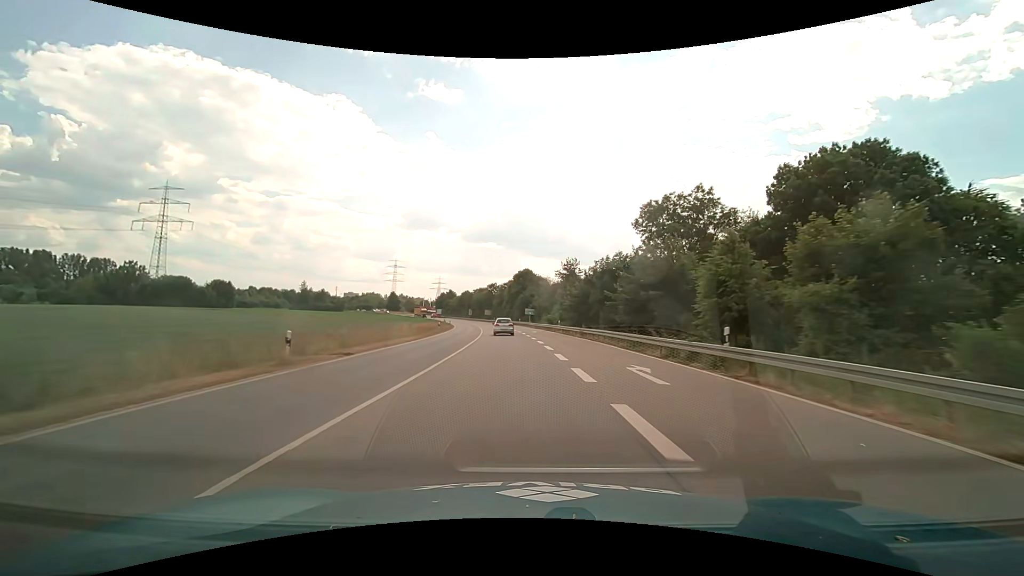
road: primary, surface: asphalt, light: Day
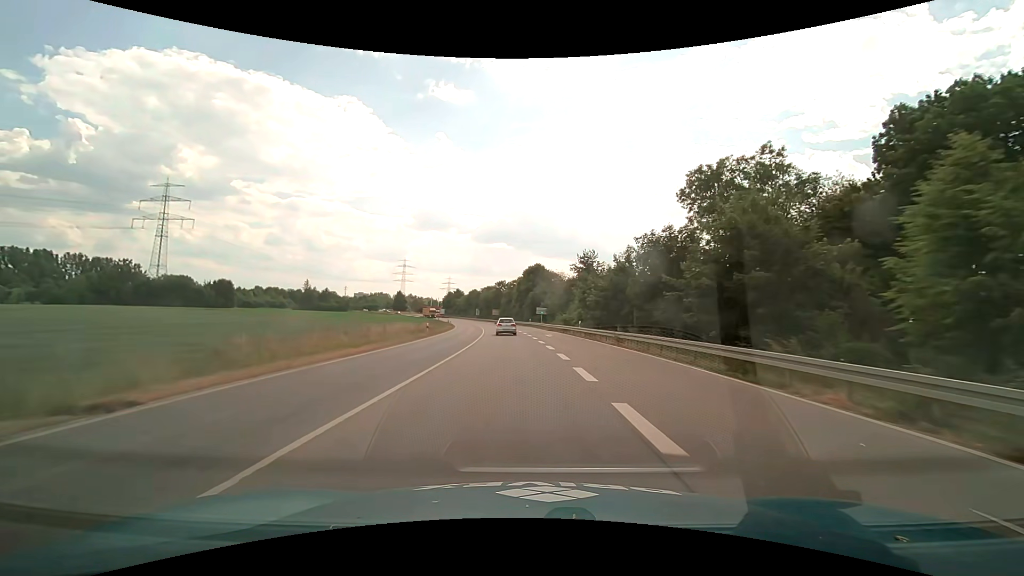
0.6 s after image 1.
(-0.2, +11.7) m; -2°
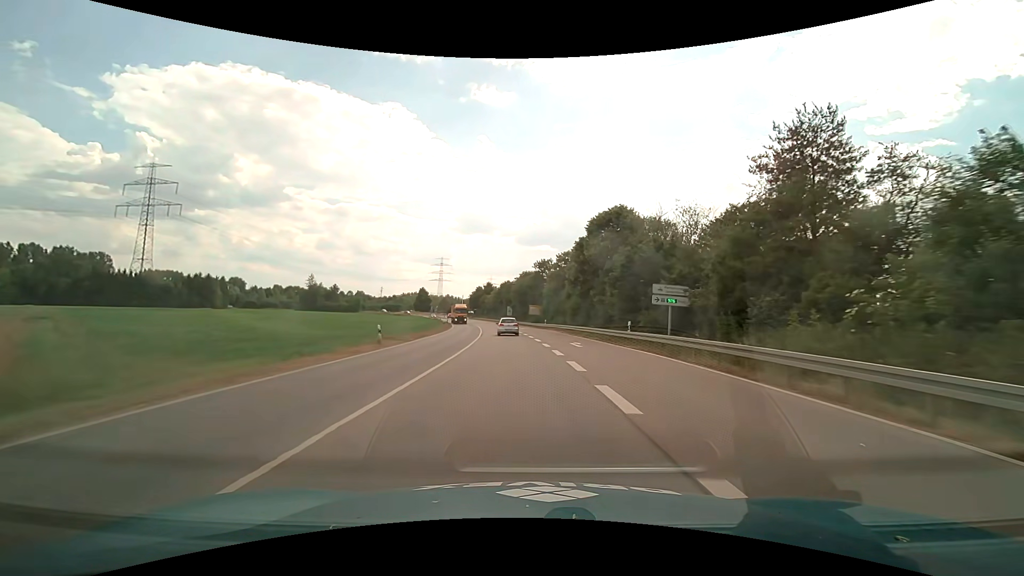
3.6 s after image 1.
(-2.5, +57.4) m; -5°
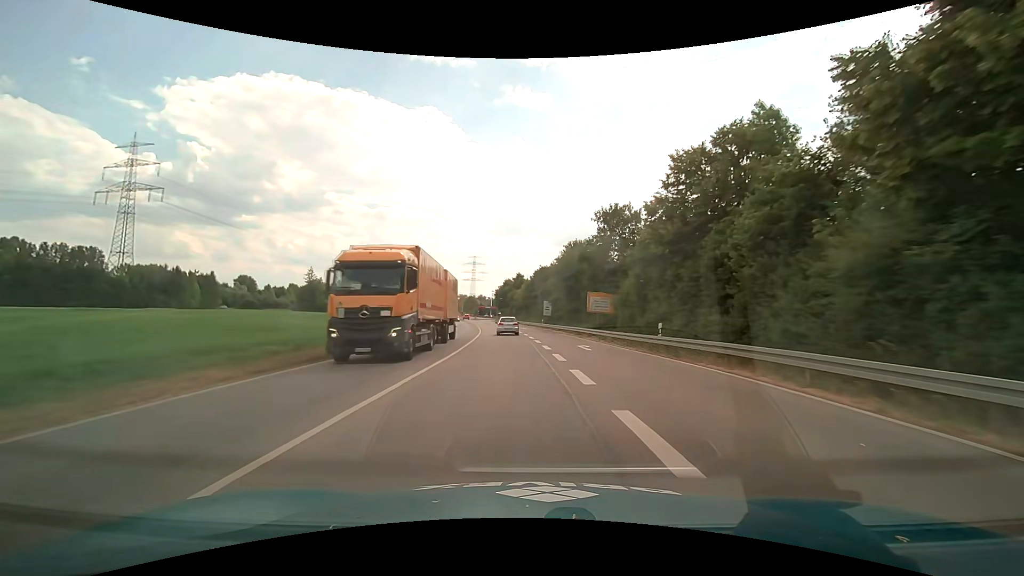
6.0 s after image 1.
(-1.6, +44.6) m; -4°
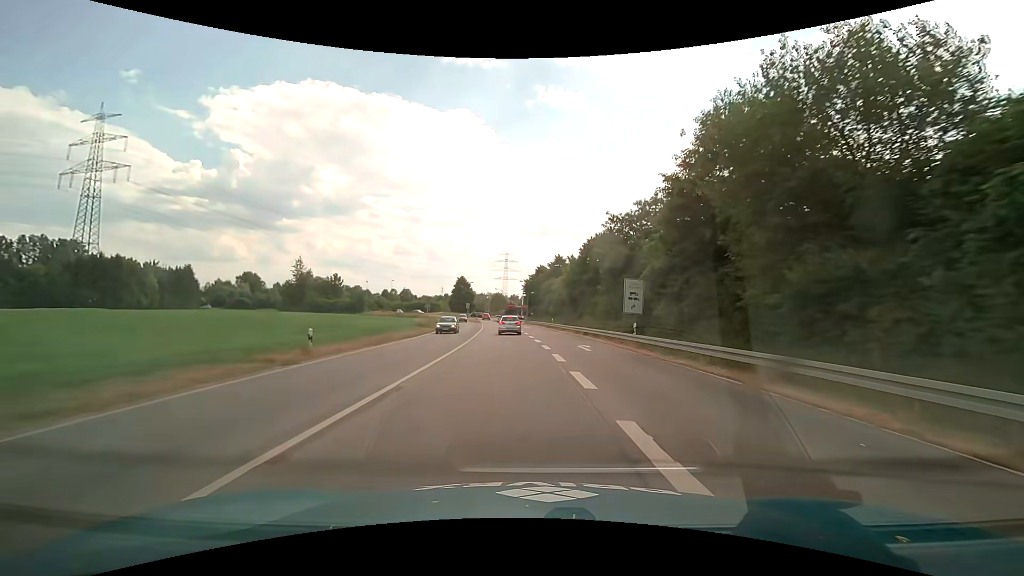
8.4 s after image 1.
(-1.5, +42.3) m; -4°
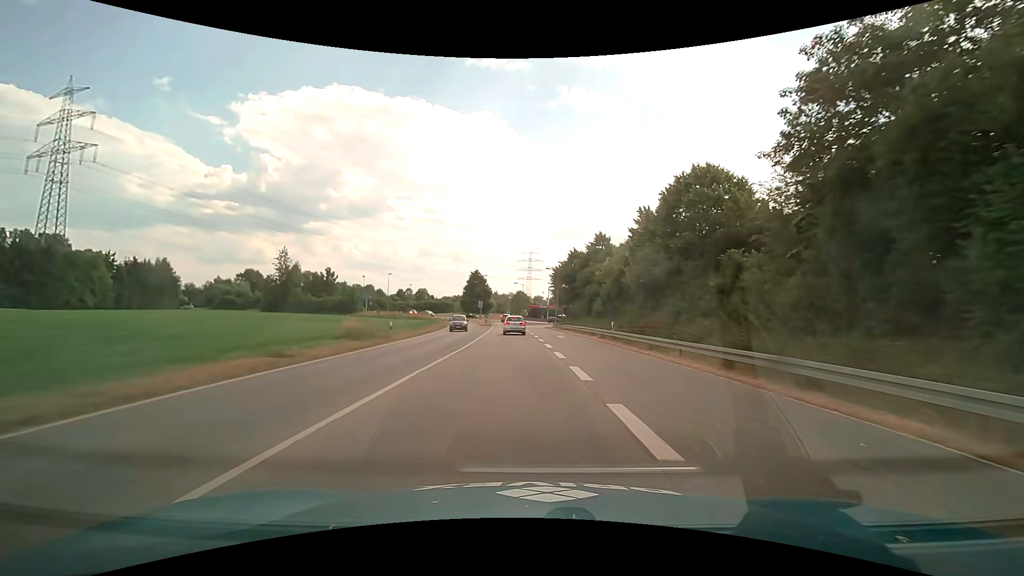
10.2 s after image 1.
(-0.7, +28.4) m; -3°
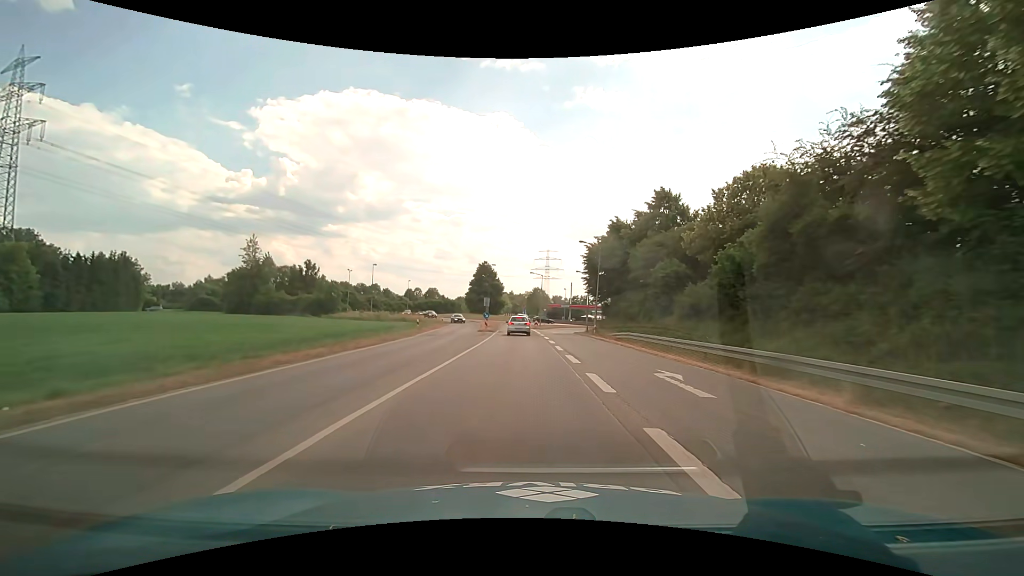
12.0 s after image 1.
(-0.5, +25.4) m; -2°
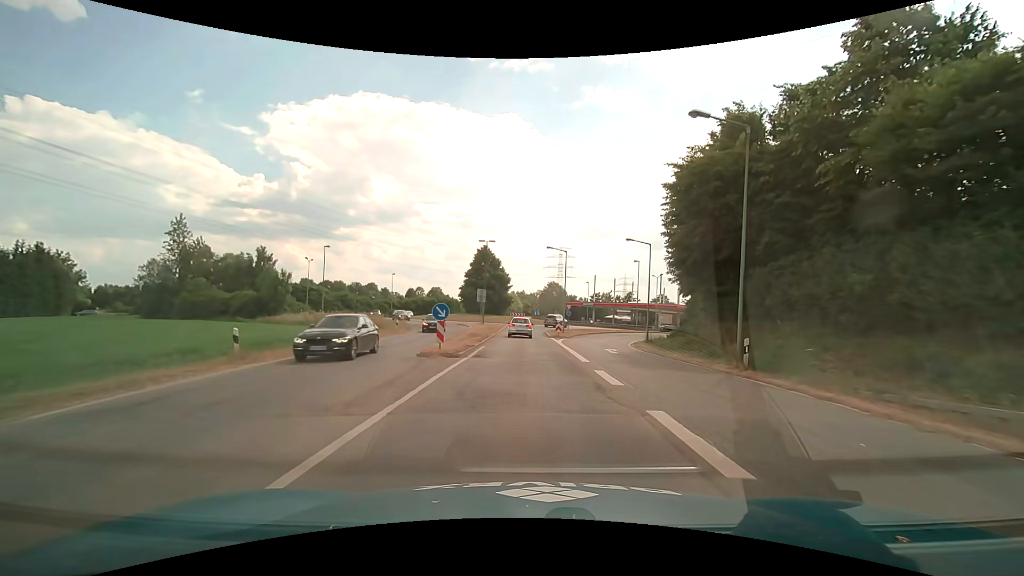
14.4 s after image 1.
(-0.3, +28.4) m; -1°
(0, +10) (0, +20) (0, +30) (0, +40) (-1, +50) (+1, +60) (+6, +68) (+13, +76) (+18, +84) (+19, +94) m
